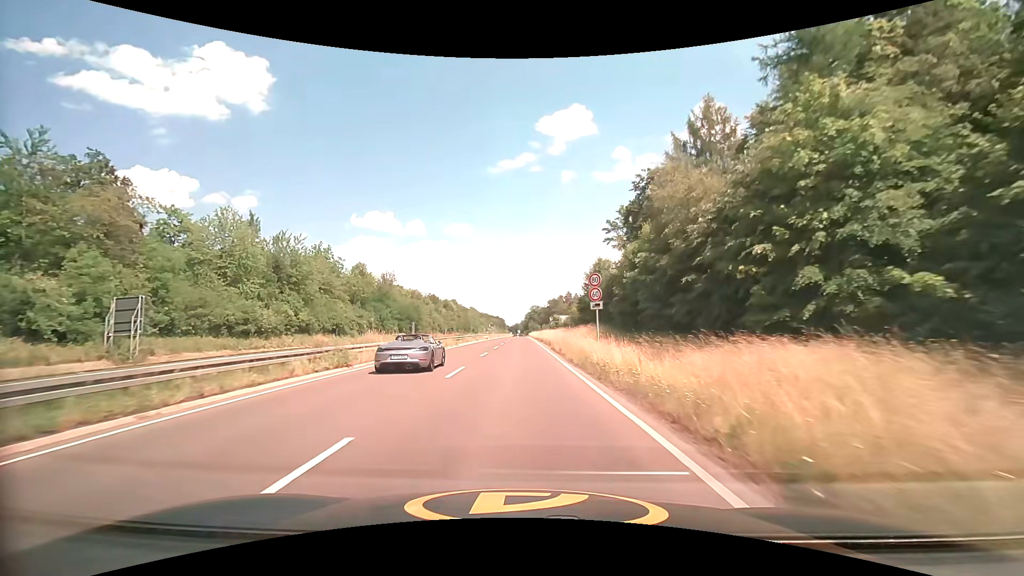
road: trunk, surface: asphalt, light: Day
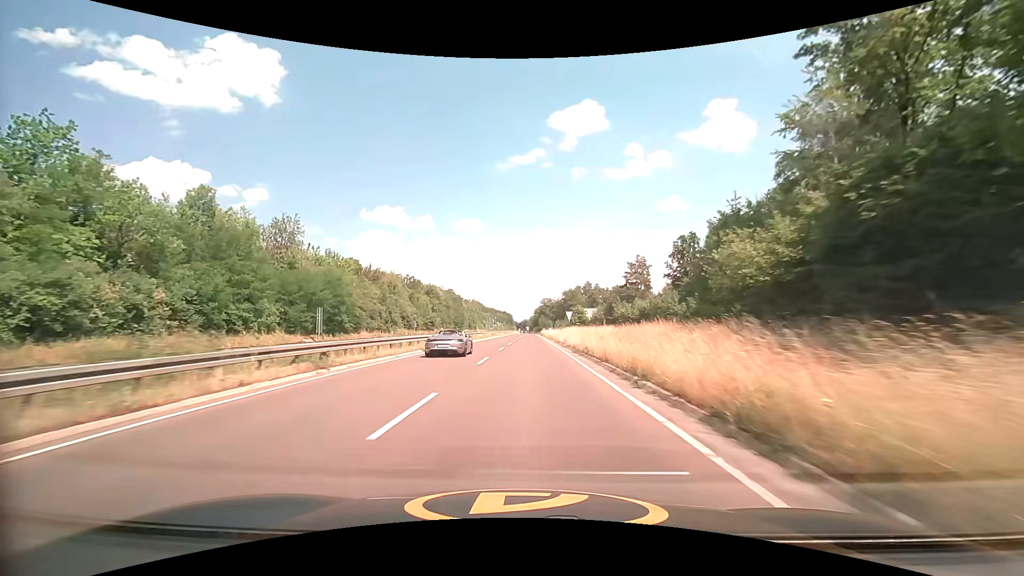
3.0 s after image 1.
(-0.6, +57.0) m; -1°
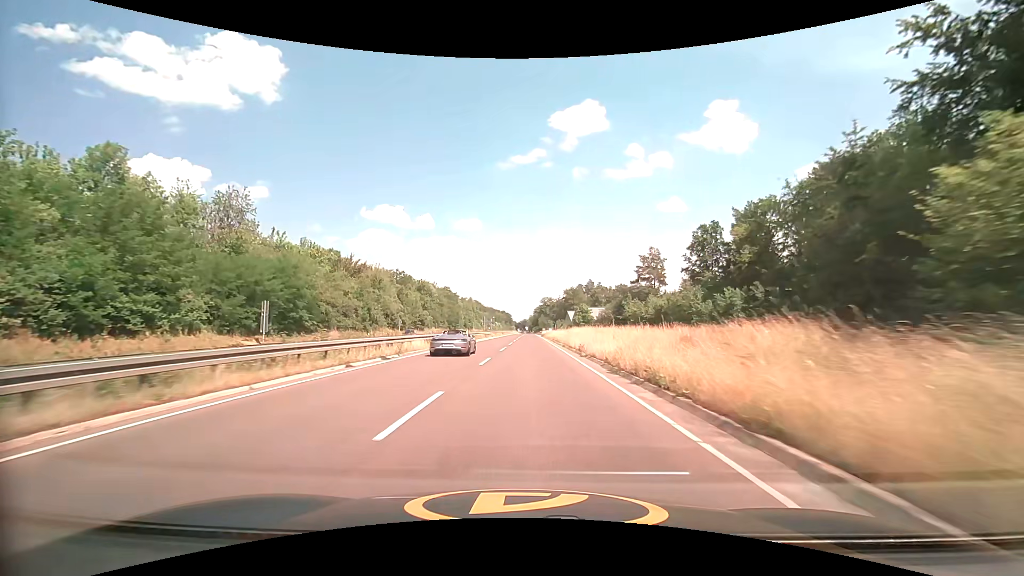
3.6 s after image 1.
(0.0, +12.2) m; 0°
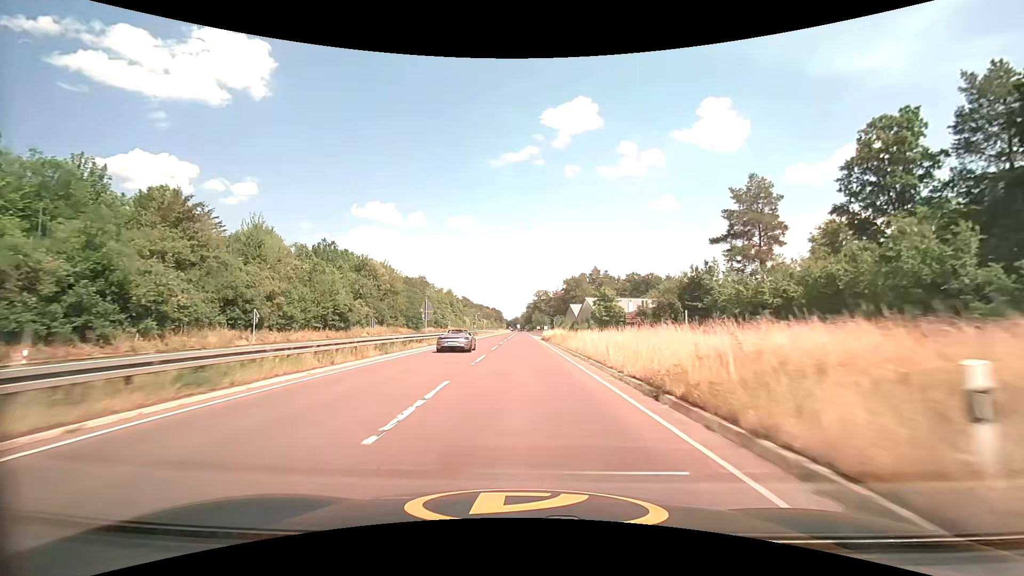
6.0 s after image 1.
(+0.2, +48.2) m; +1°
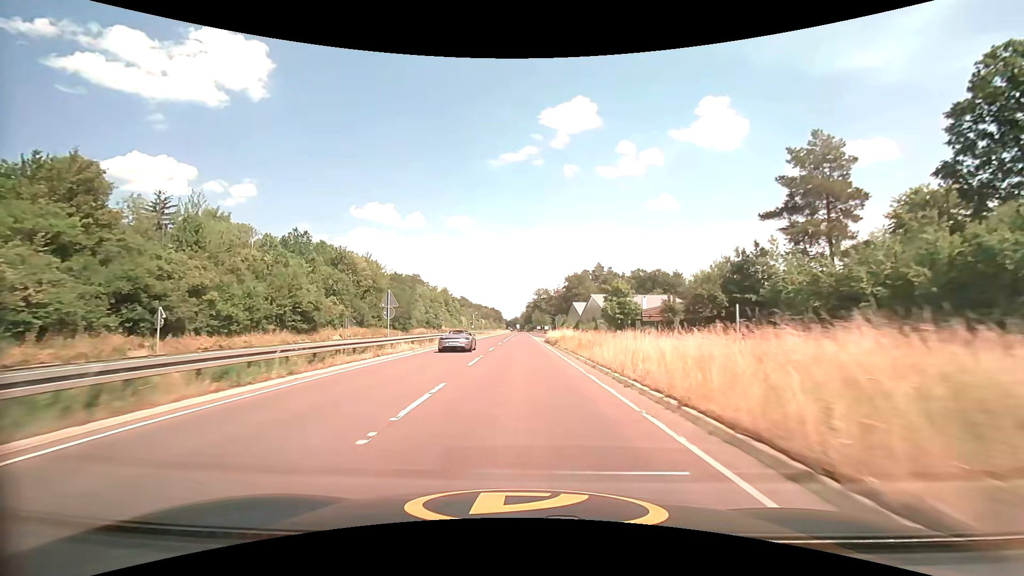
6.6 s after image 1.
(0.0, +11.9) m; 0°
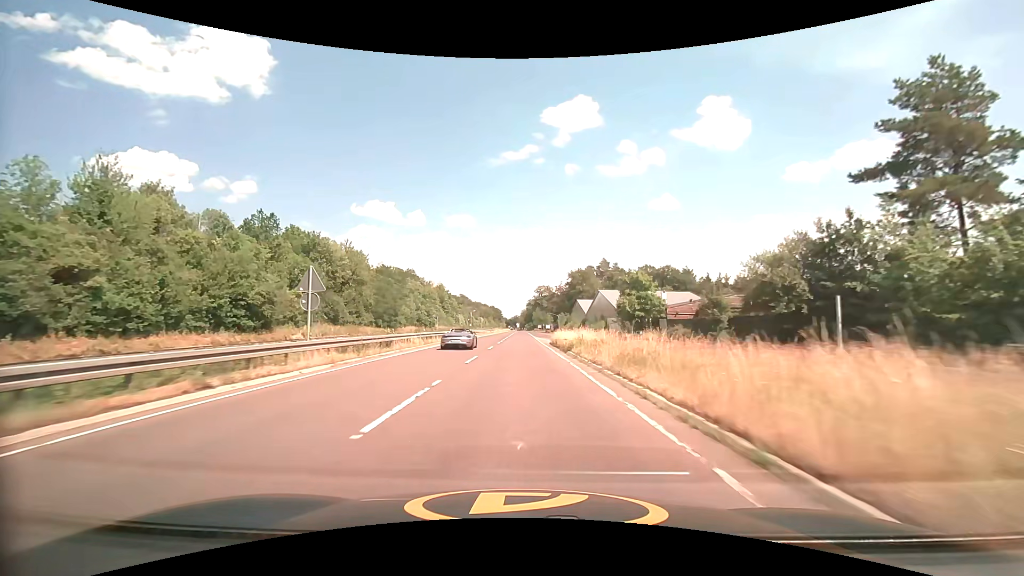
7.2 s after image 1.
(0.0, +11.9) m; 0°
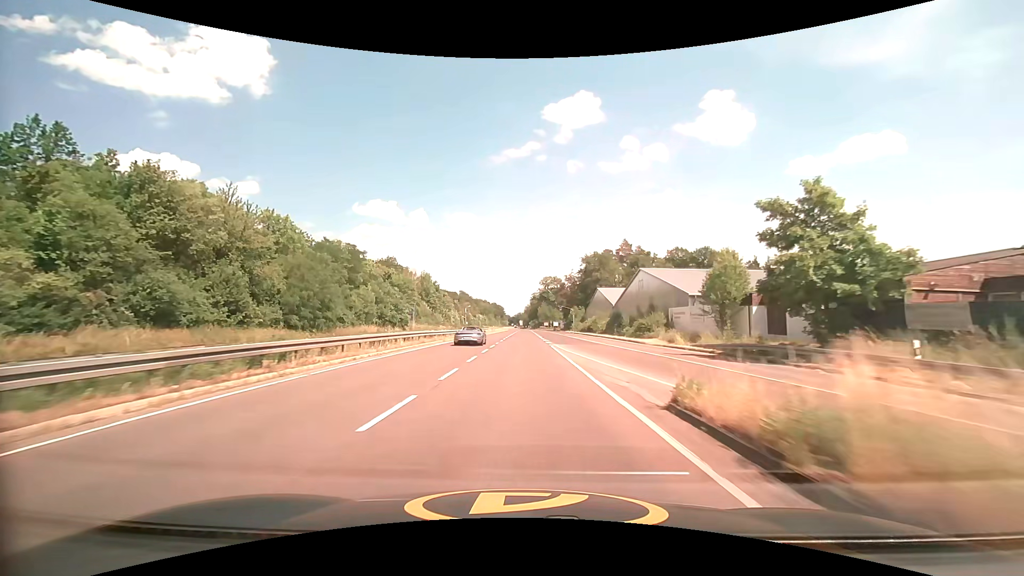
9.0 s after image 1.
(-0.1, +35.6) m; 0°
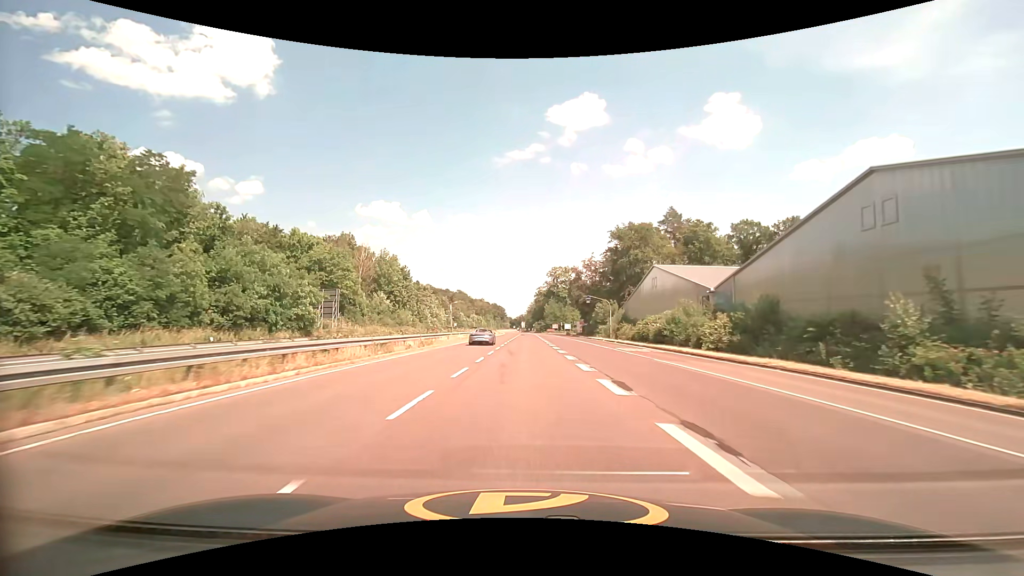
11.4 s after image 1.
(-0.3, +47.3) m; 0°
(0, +10) (0, +20) (0, +30) (0, +40) (0, +50) (0, +60) (0, +70) (0, +80) (0, +90) (0, +100) m
